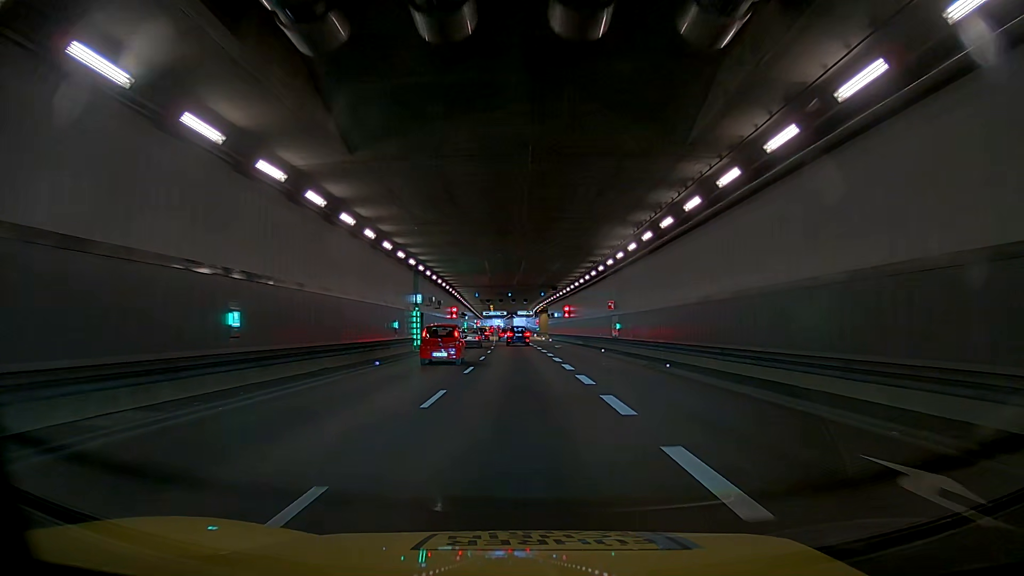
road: trunk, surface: asphalt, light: Day
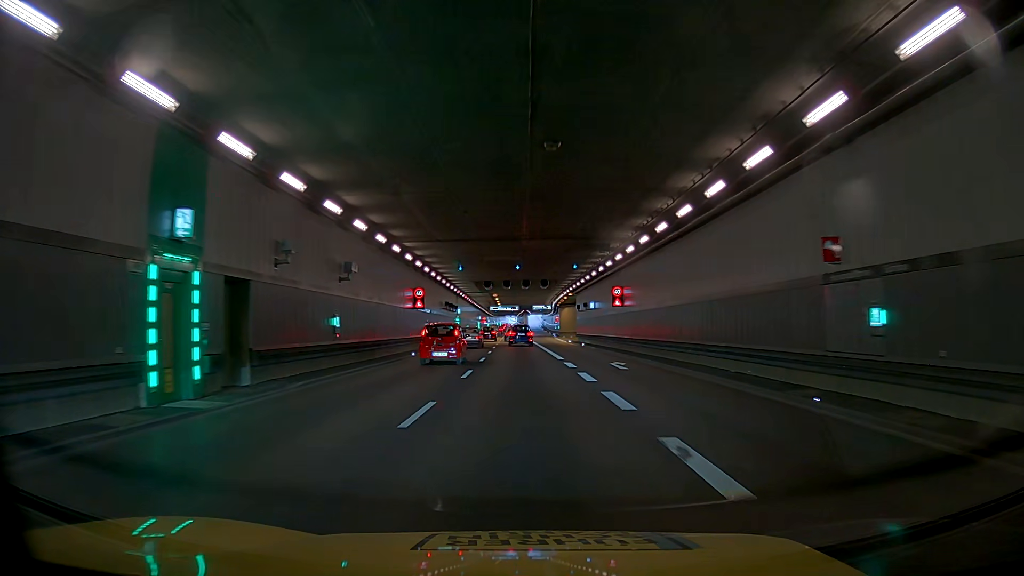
(0.0, +29.6) m; 0°
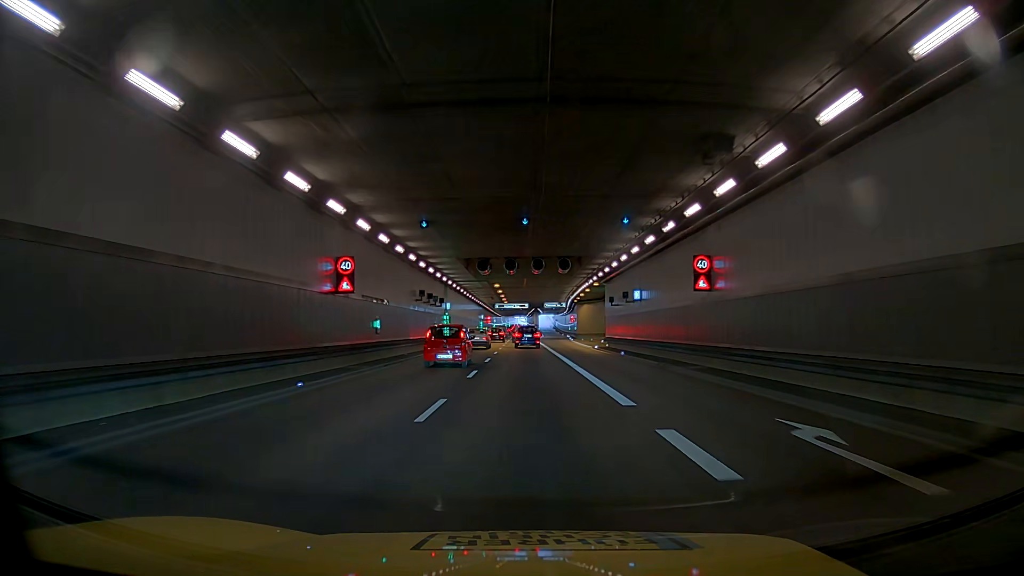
(0.0, +17.4) m; 0°
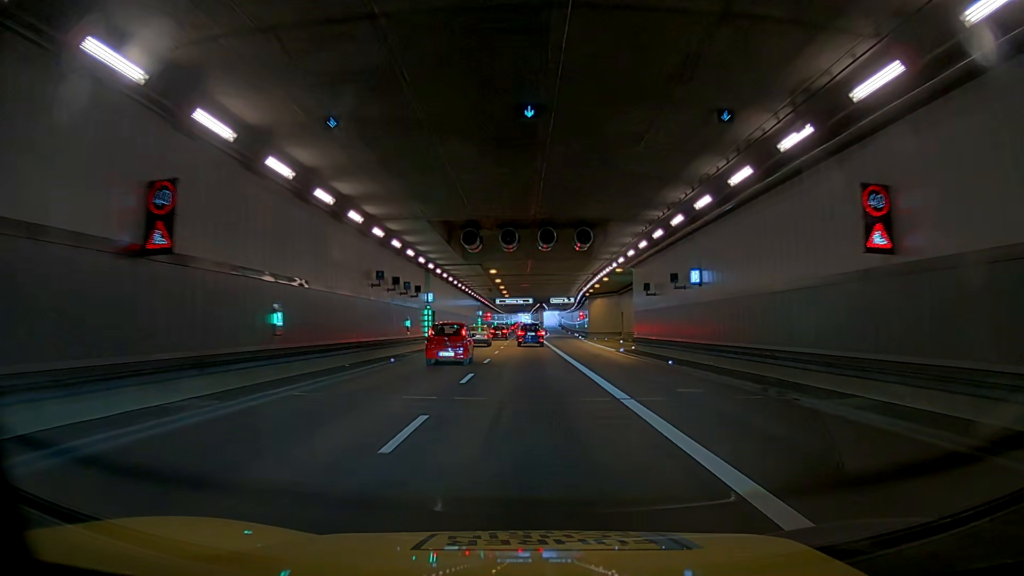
(0.0, +11.5) m; 0°
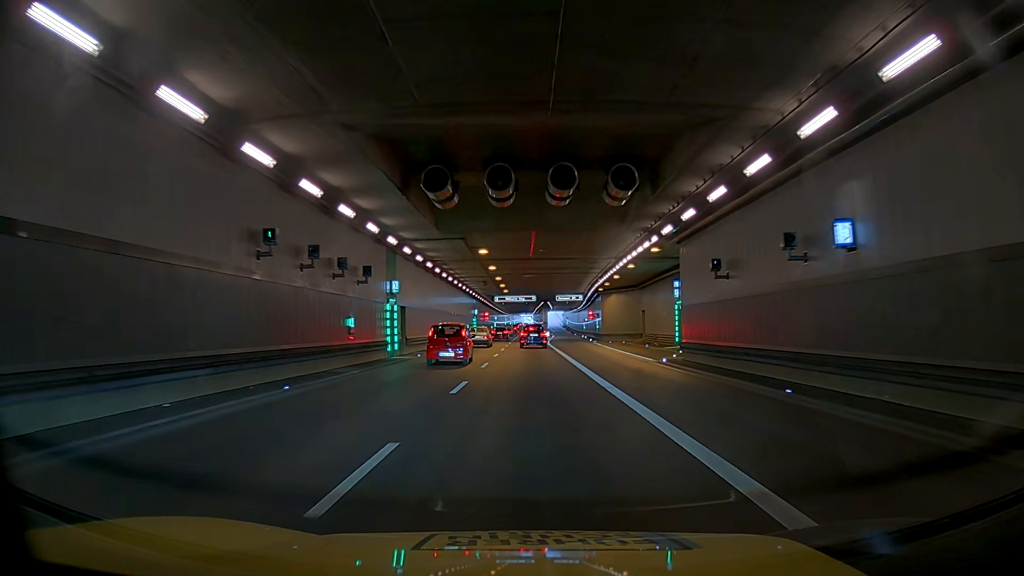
(0.0, +11.5) m; 0°
